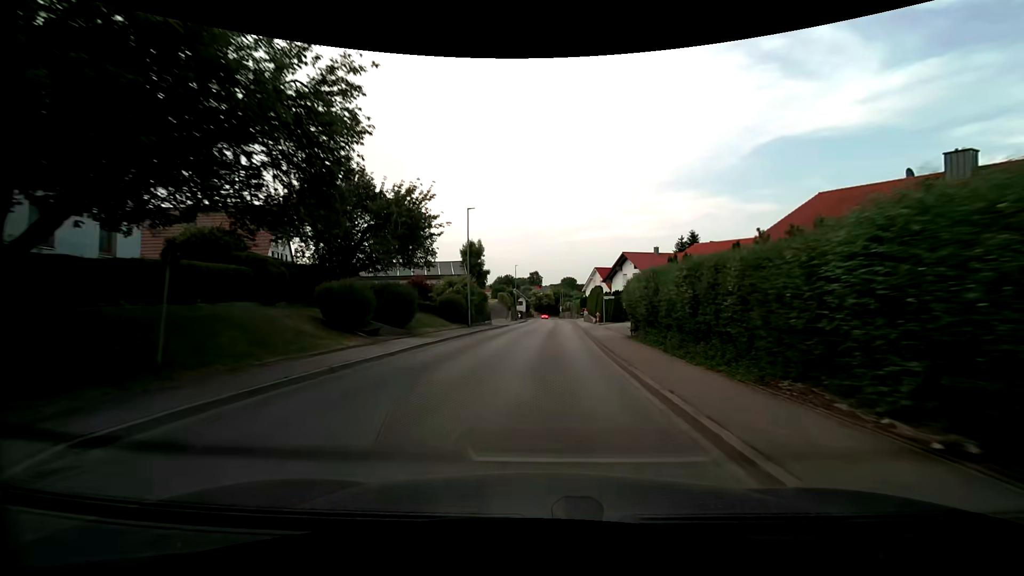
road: secondary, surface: asphalt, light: Day
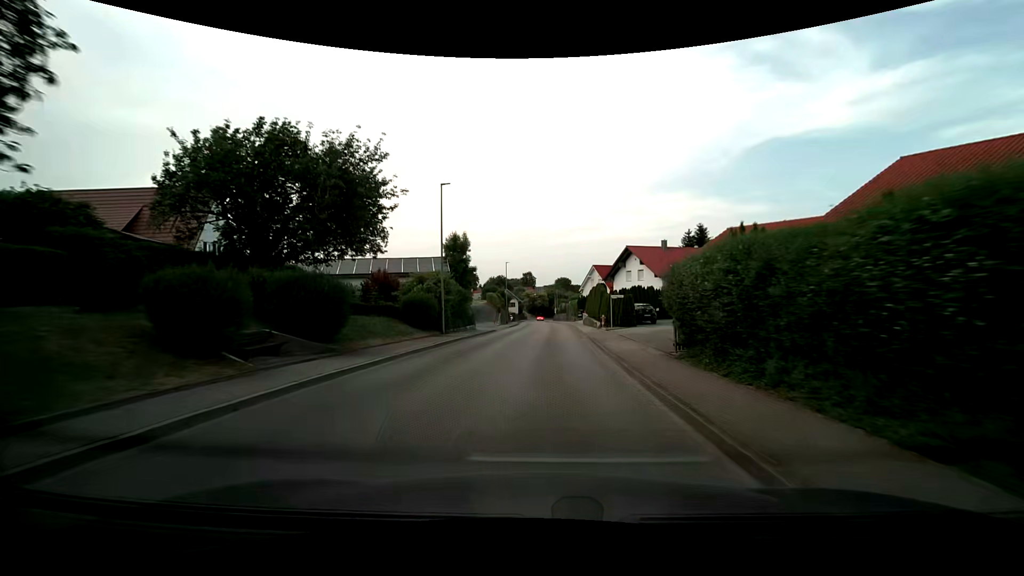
(0.0, +7.8) m; 0°
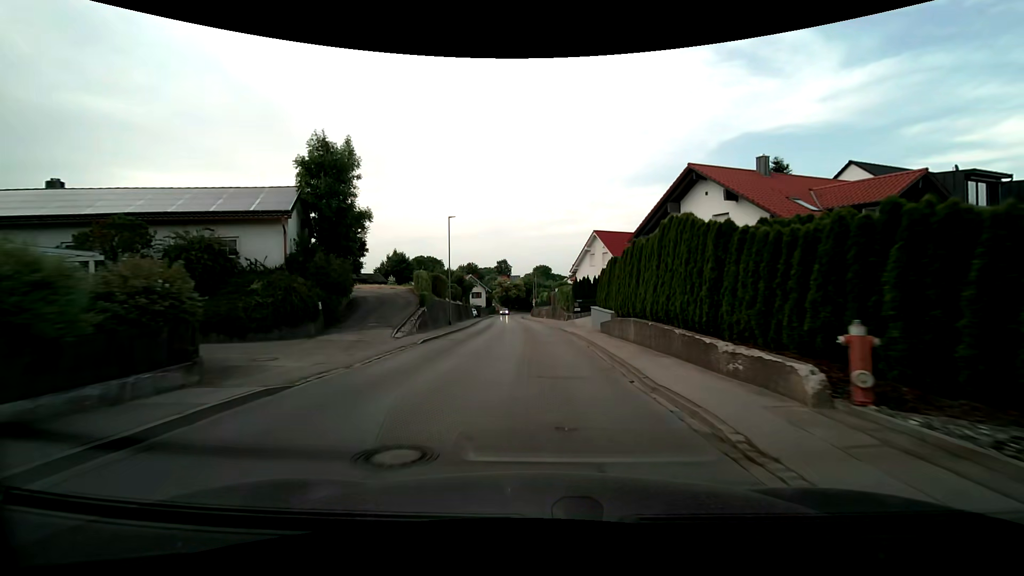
(+0.9, +31.2) m; +3°
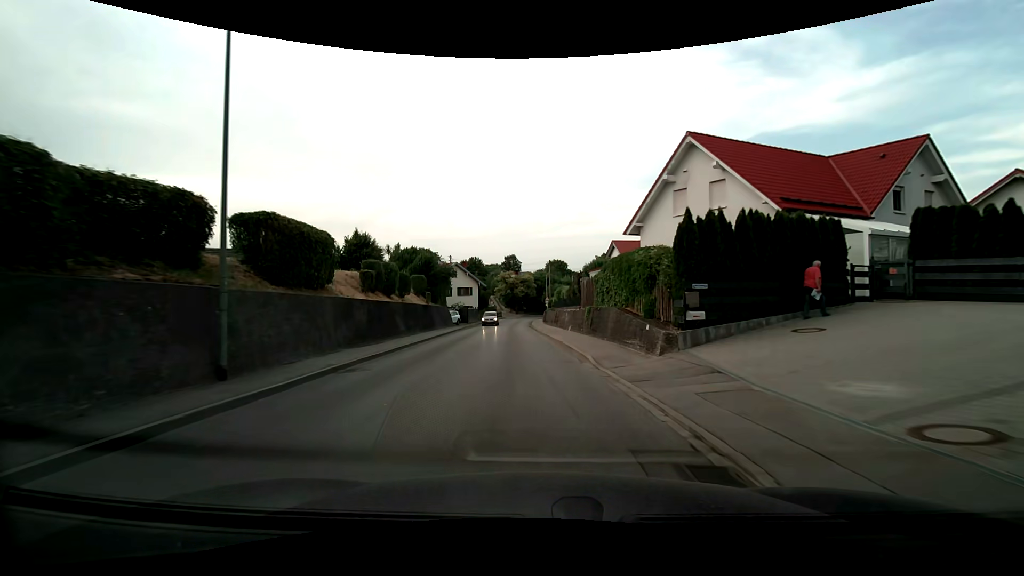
(-0.3, +30.4) m; -2°
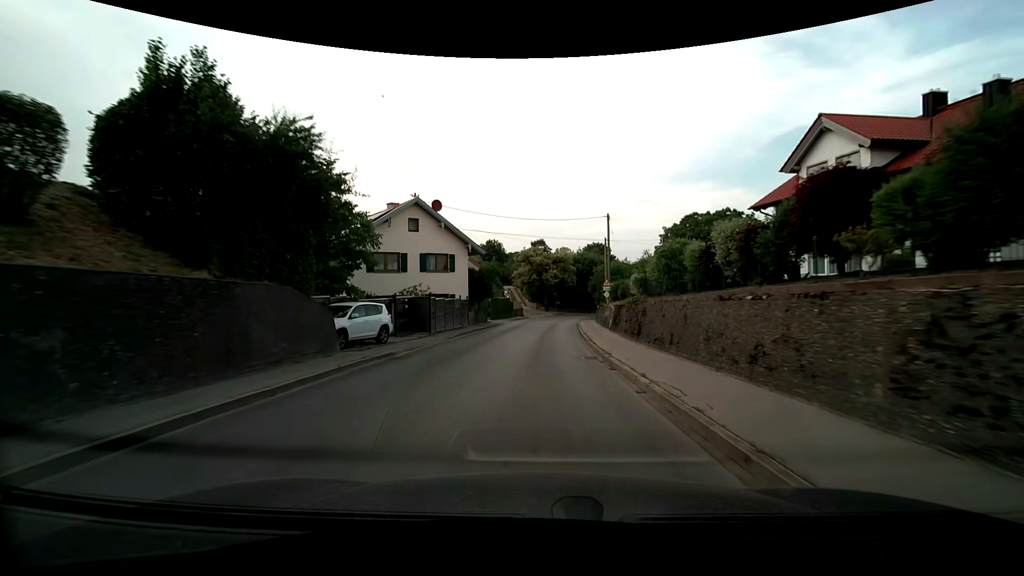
(-1.7, +37.8) m; -3°
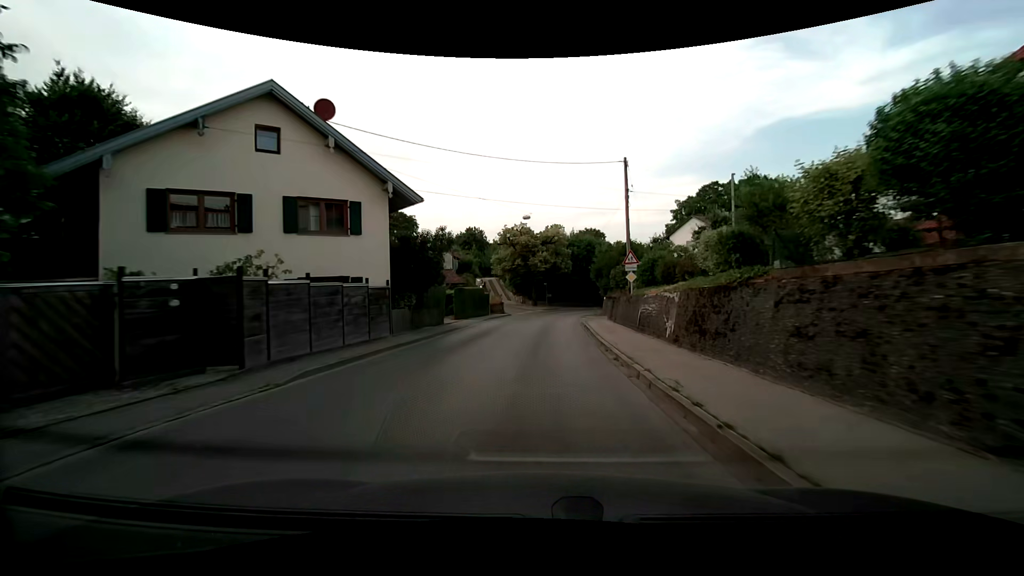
(+0.2, +15.8) m; +2°
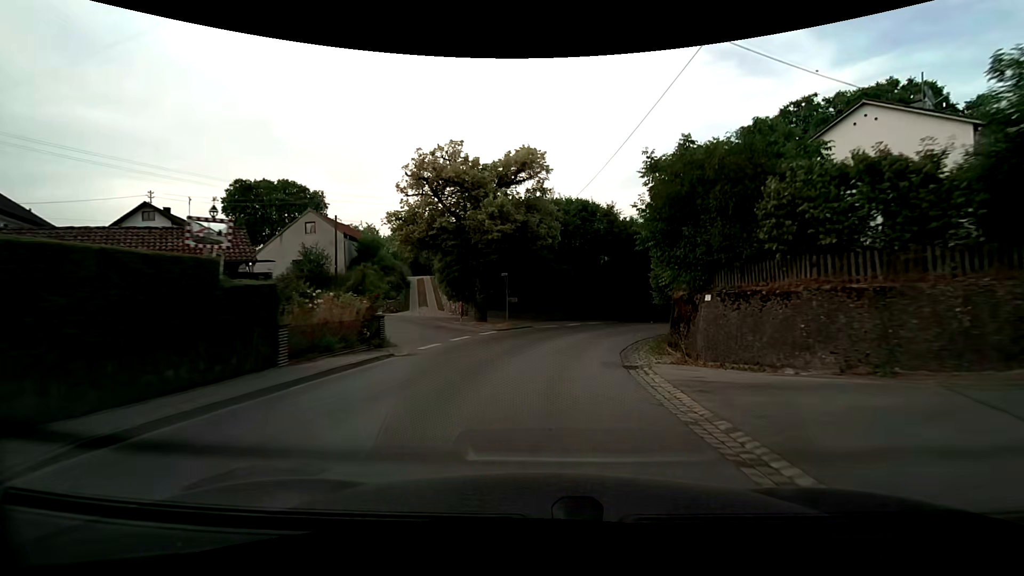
(+0.6, +31.1) m; +3°
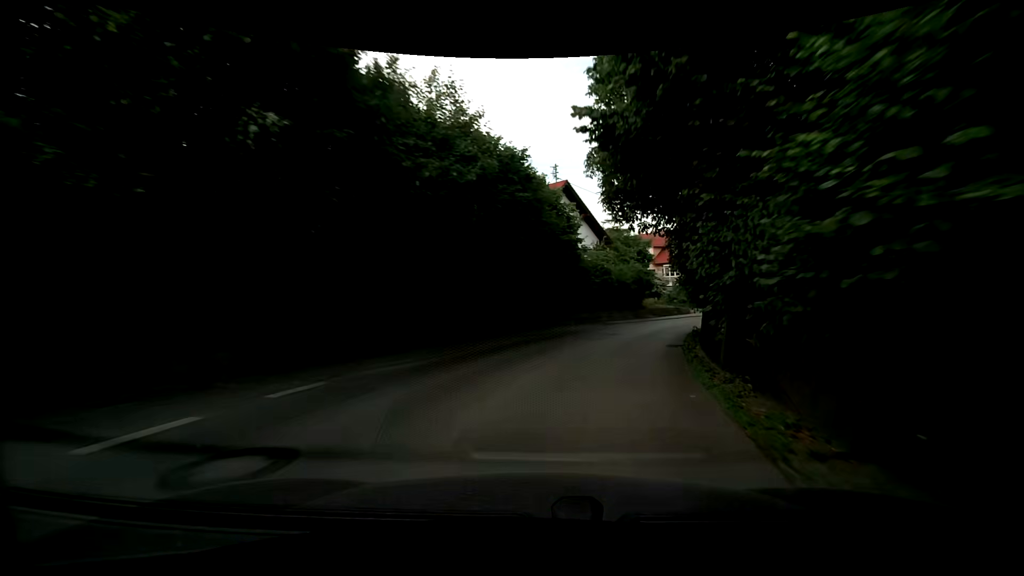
(+5.0, +27.6) m; +24°
(+1, +10) (+3, +20) (+7, +29) (+12, +38) (+18, +46) (+25, +53) (+33, +59) (+41, +64) (+49, +70) (+58, +75) m
